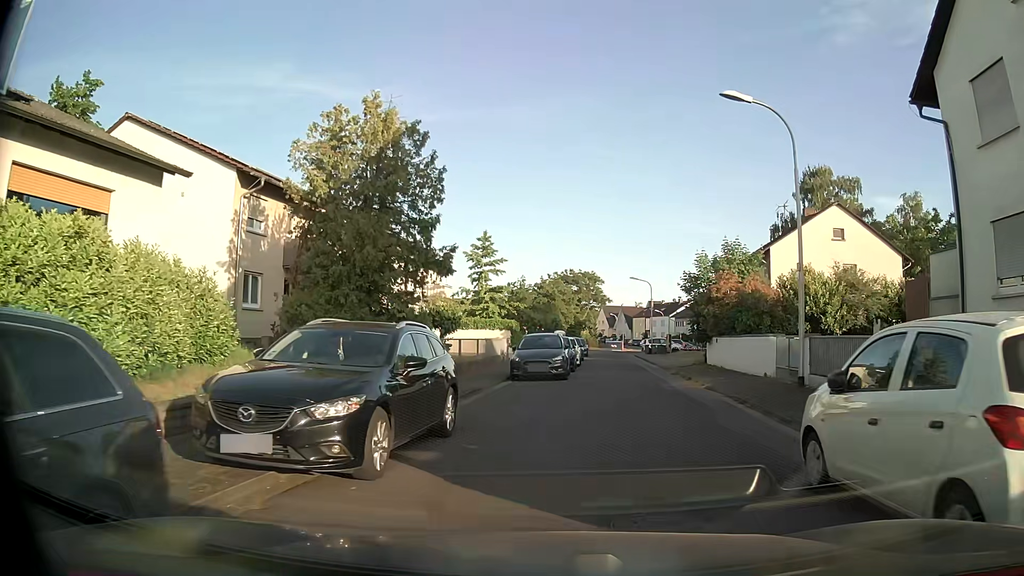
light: Day
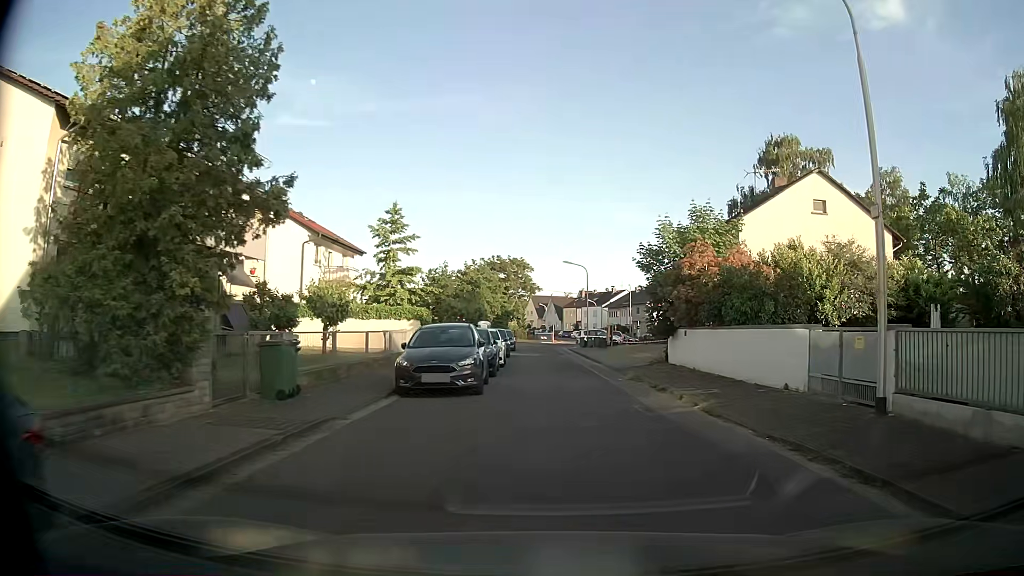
(+0.4, +7.4) m; +7°
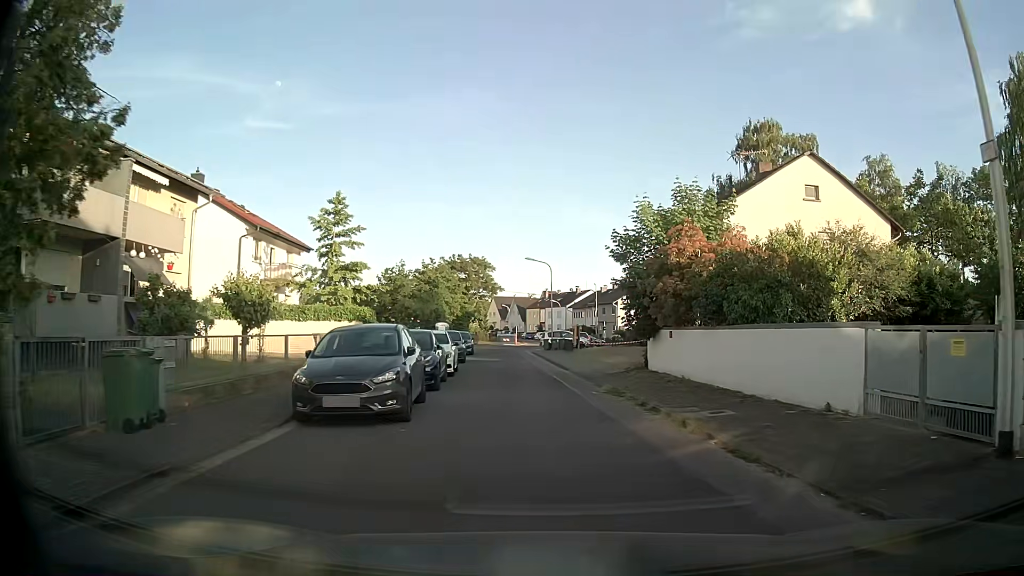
(+0.1, +3.9) m; +3°
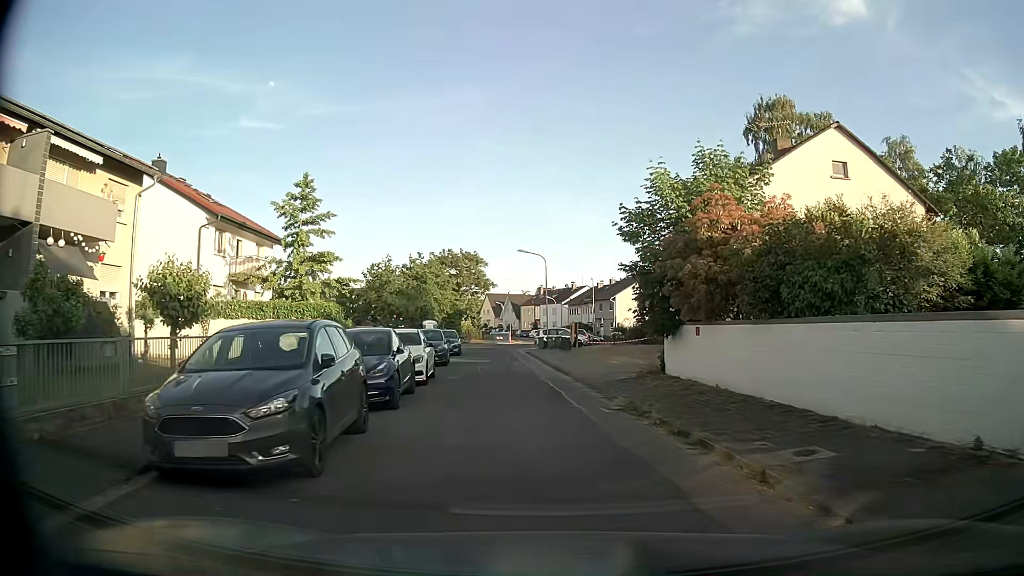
(0.0, +4.0) m; 0°
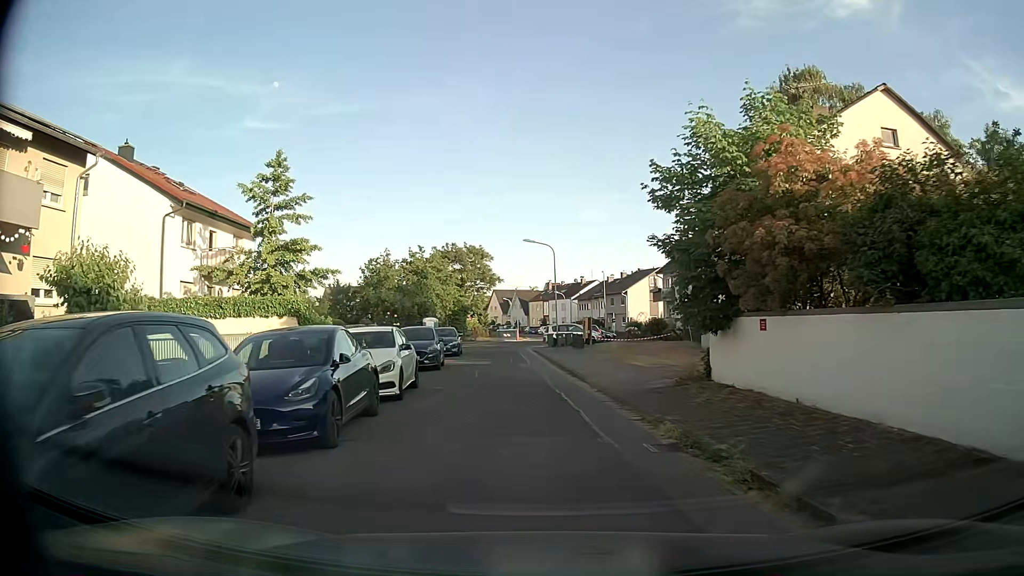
(+0.1, +4.1) m; -1°
